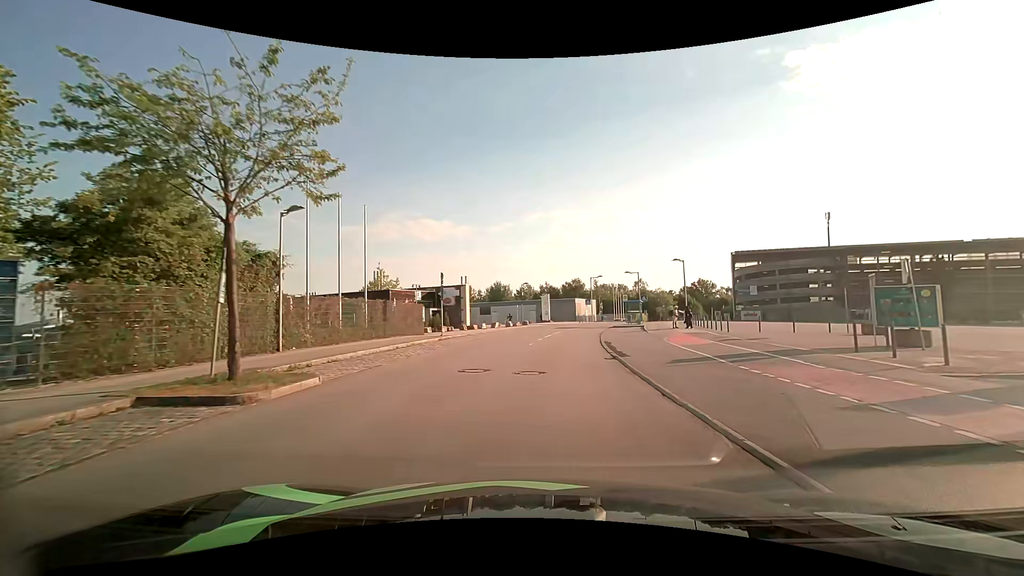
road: residential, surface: asphalt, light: Day
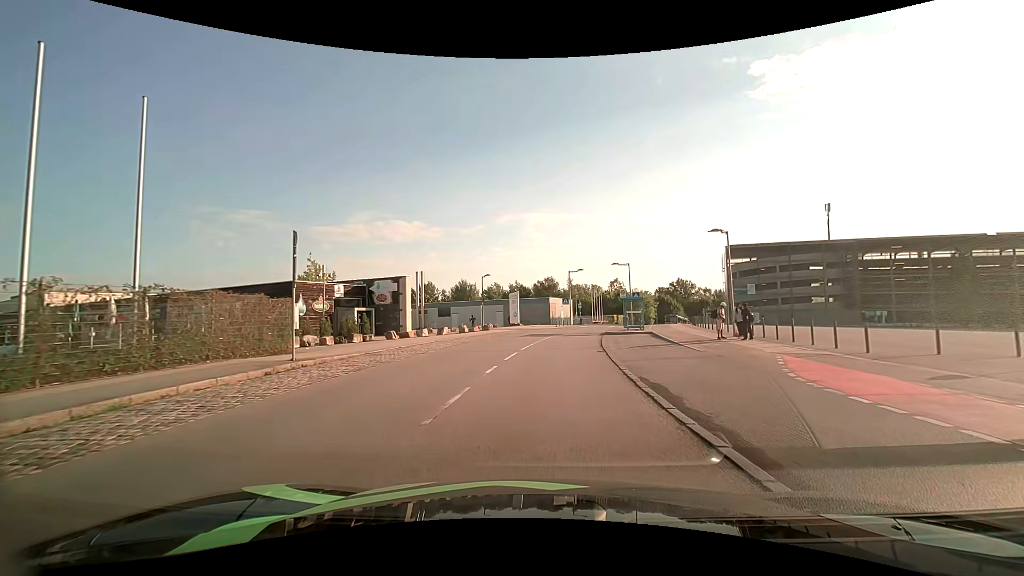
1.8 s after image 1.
(+0.4, +14.5) m; +3°
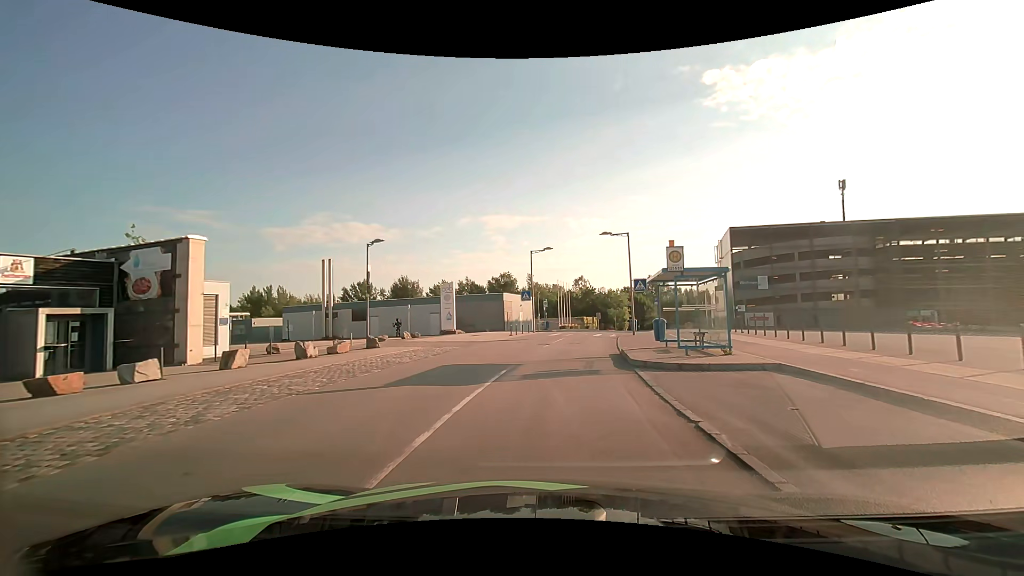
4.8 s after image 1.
(+1.1, +22.2) m; +5°
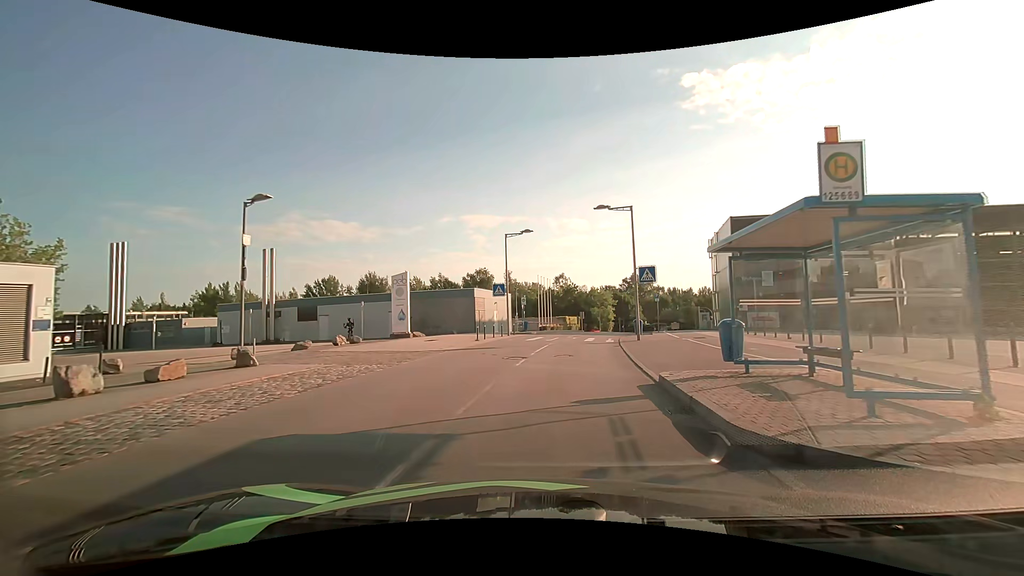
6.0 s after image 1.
(+0.1, +8.5) m; +2°
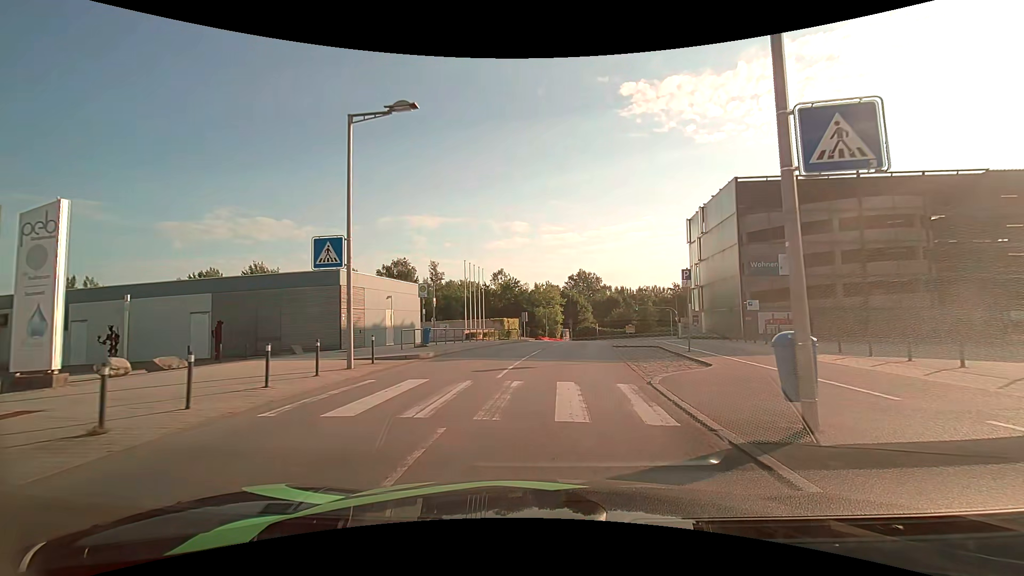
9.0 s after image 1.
(+1.2, +20.6) m; +7°
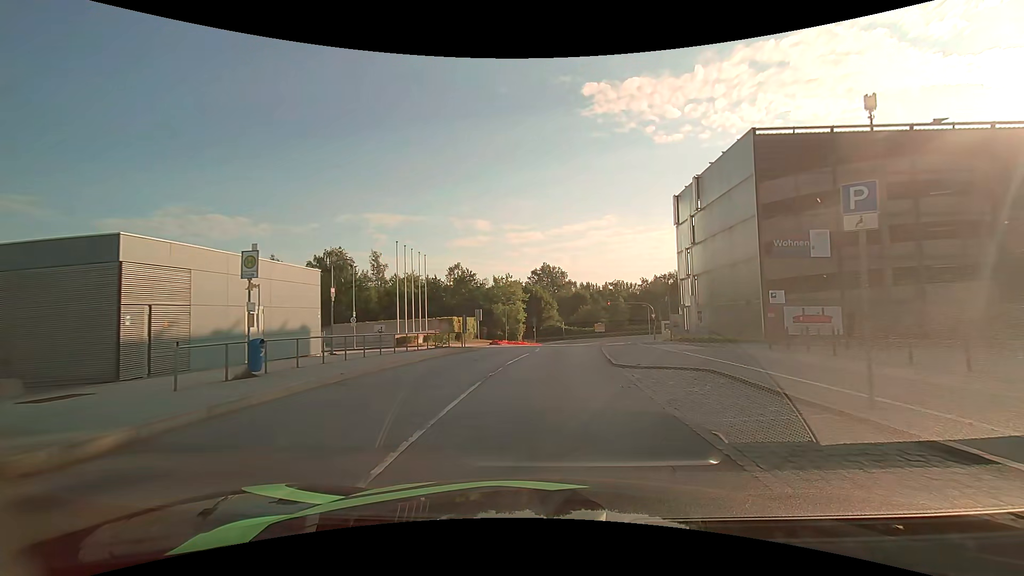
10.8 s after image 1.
(+0.5, +11.9) m; +4°
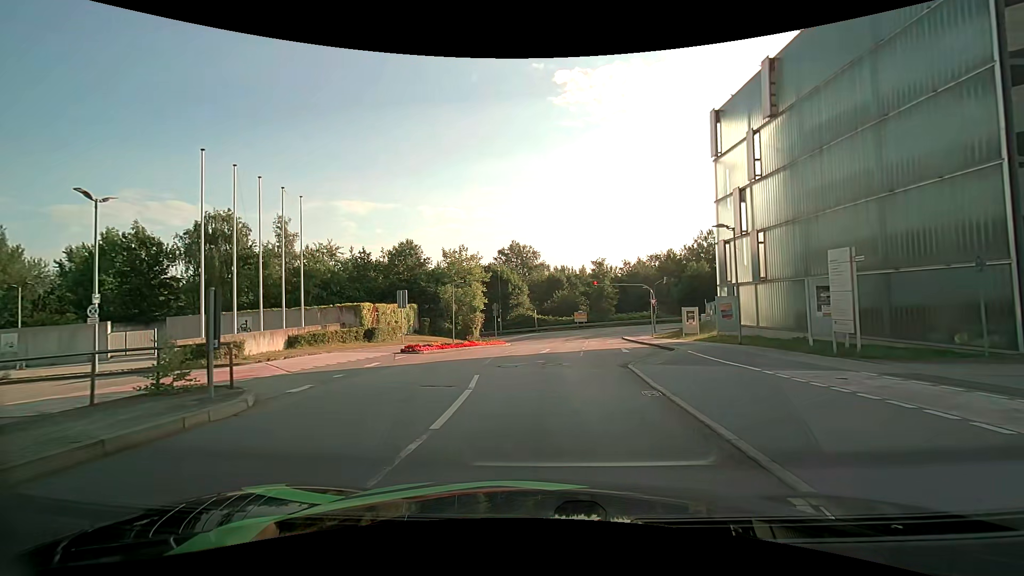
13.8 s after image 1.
(+0.6, +19.3) m; +3°
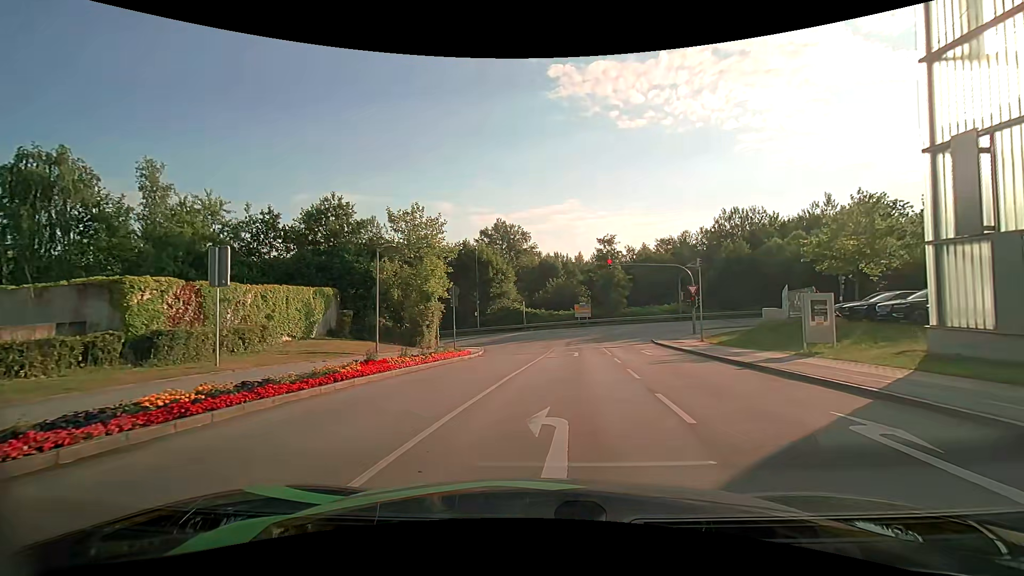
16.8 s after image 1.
(0.0, +18.2) m; +1°
(0, +10) (+1, +20) (+2, +30) (+2, +40) (0, +50) (-7, +56) (-17, +57) (-27, +57) (-37, +57) (-47, +57) m
